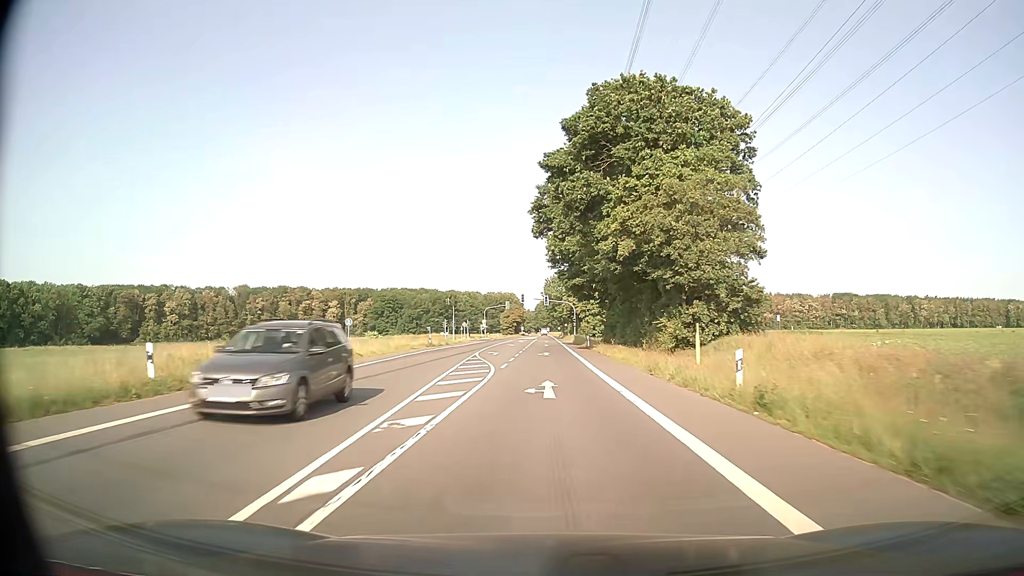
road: secondary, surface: asphalt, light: Day
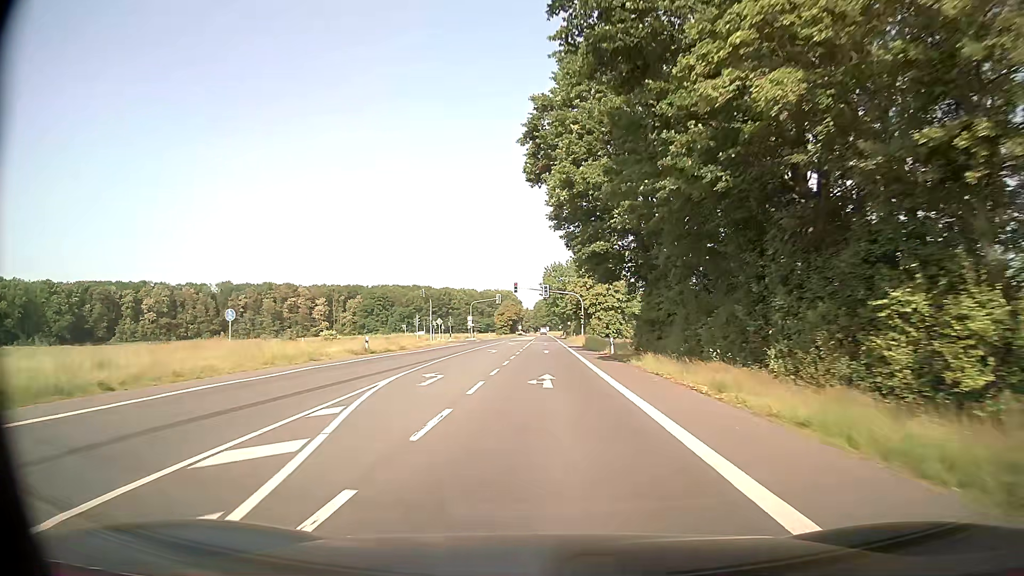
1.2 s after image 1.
(0.0, +22.8) m; 0°
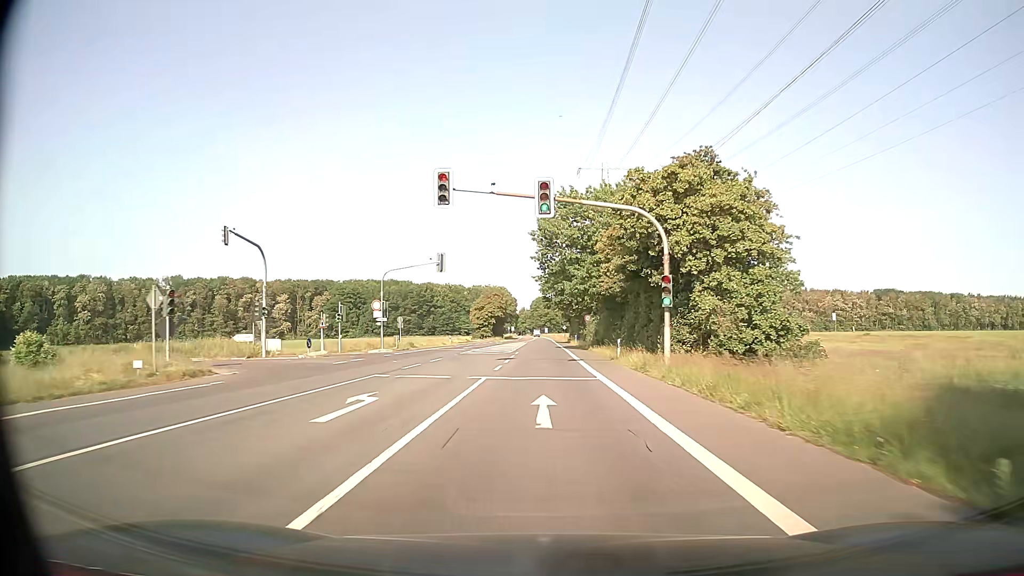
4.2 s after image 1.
(+0.1, +56.7) m; 0°
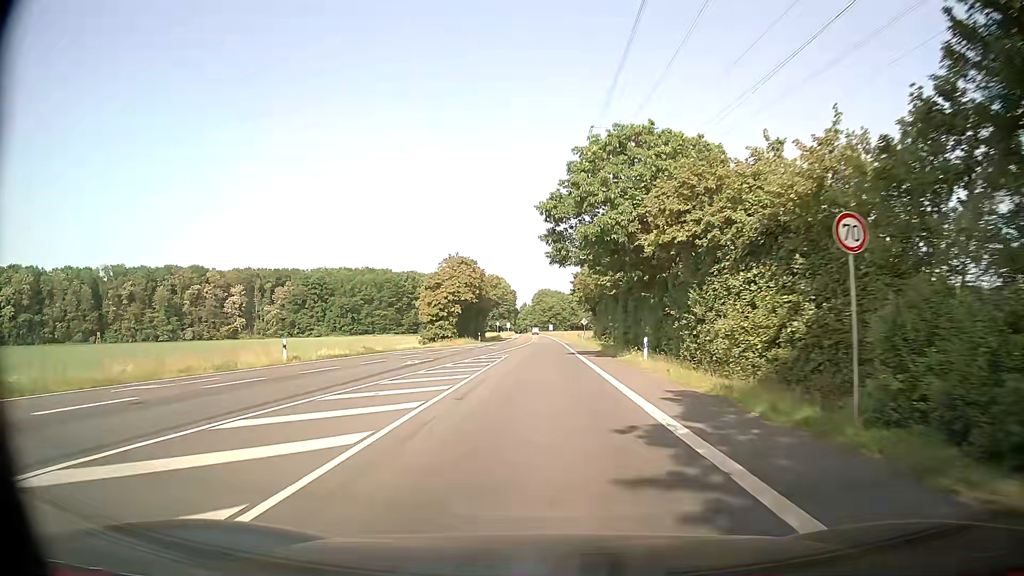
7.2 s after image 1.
(-0.2, +56.4) m; 0°
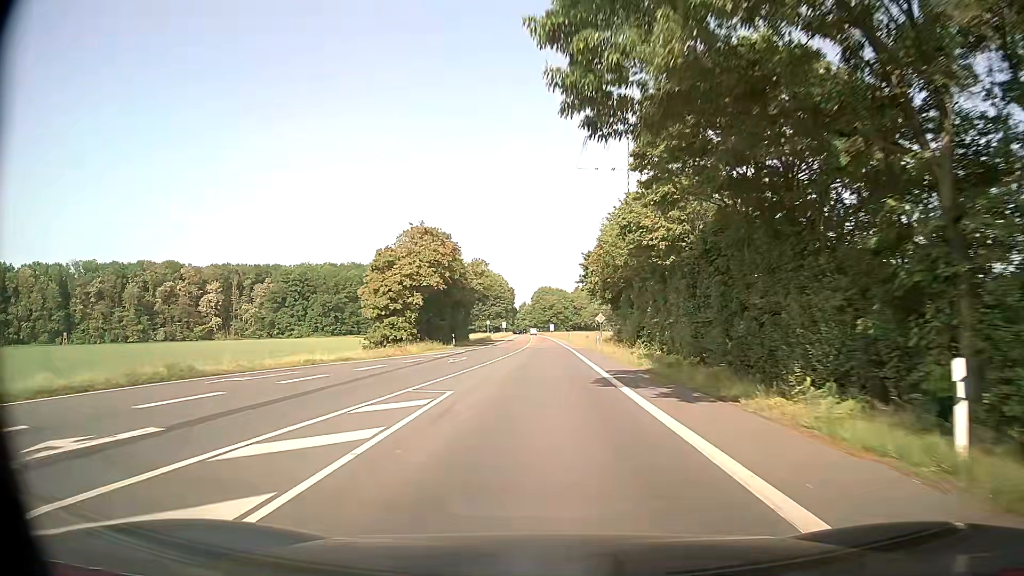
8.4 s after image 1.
(-0.1, +22.5) m; -1°
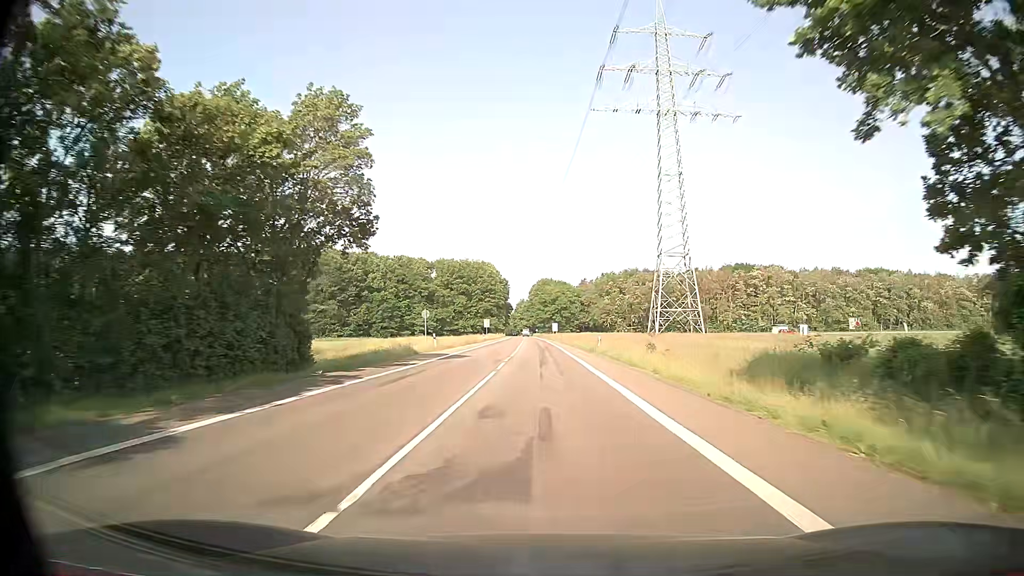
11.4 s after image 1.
(+0.3, +56.0) m; 0°
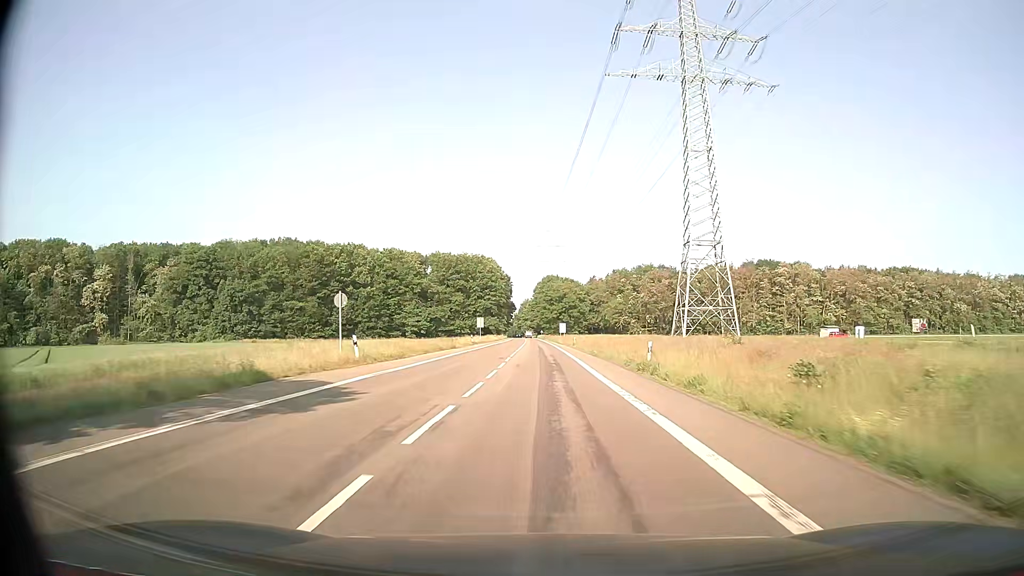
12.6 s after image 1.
(0.0, +22.3) m; -1°
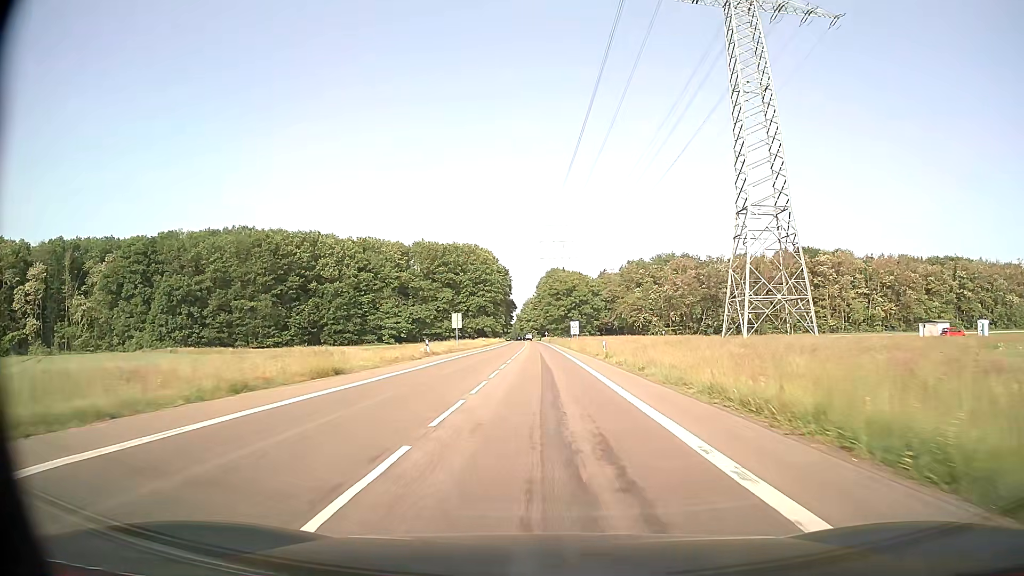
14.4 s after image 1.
(-0.1, +33.4) m; 0°
(0, +10) (0, +20) (0, +30) (0, +40) (0, +50) (0, +60) (0, +70) (-1, +80) (-1, +90) (-1, +100) m
